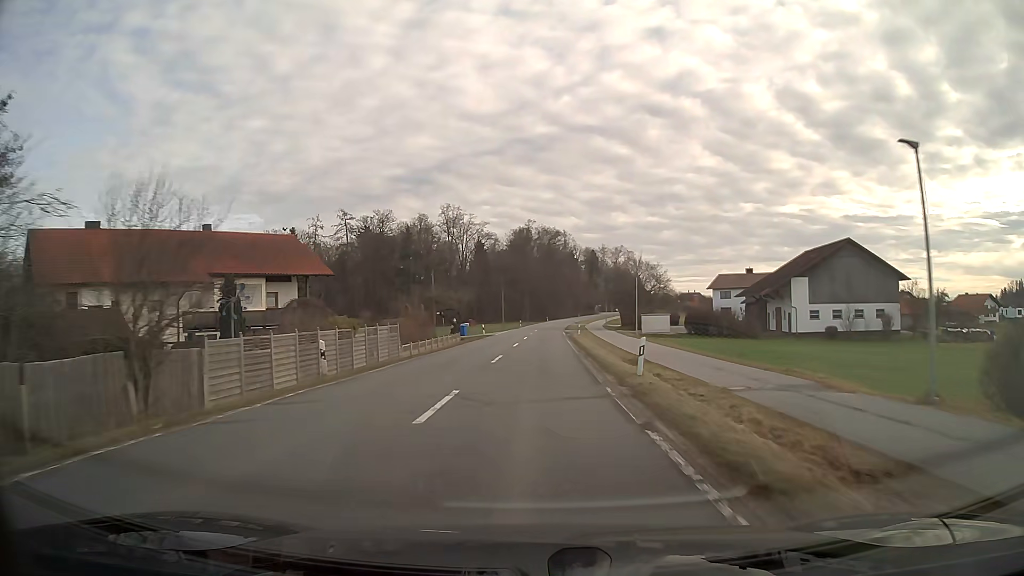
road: secondary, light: Day
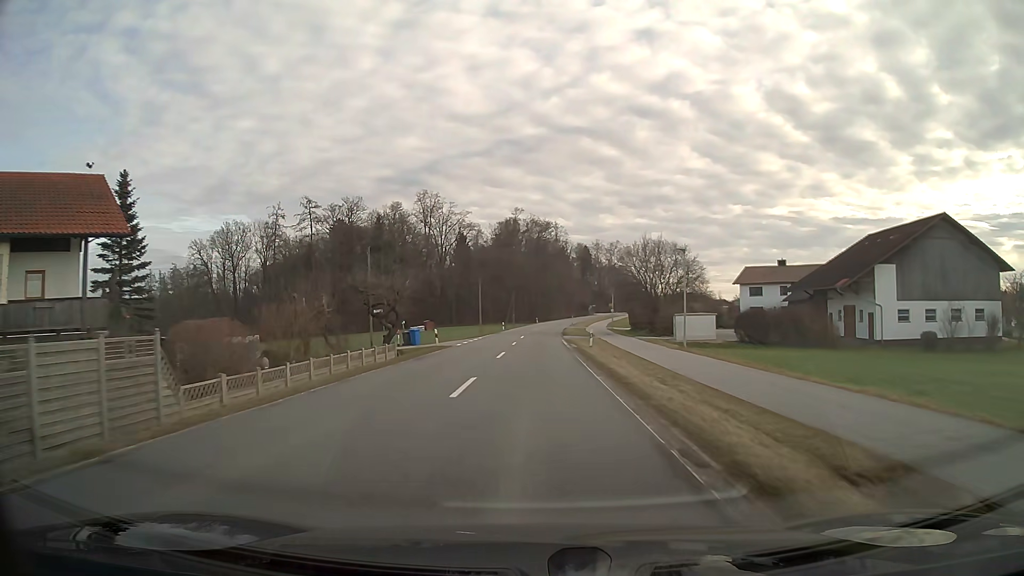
(+0.2, +21.5) m; +1°
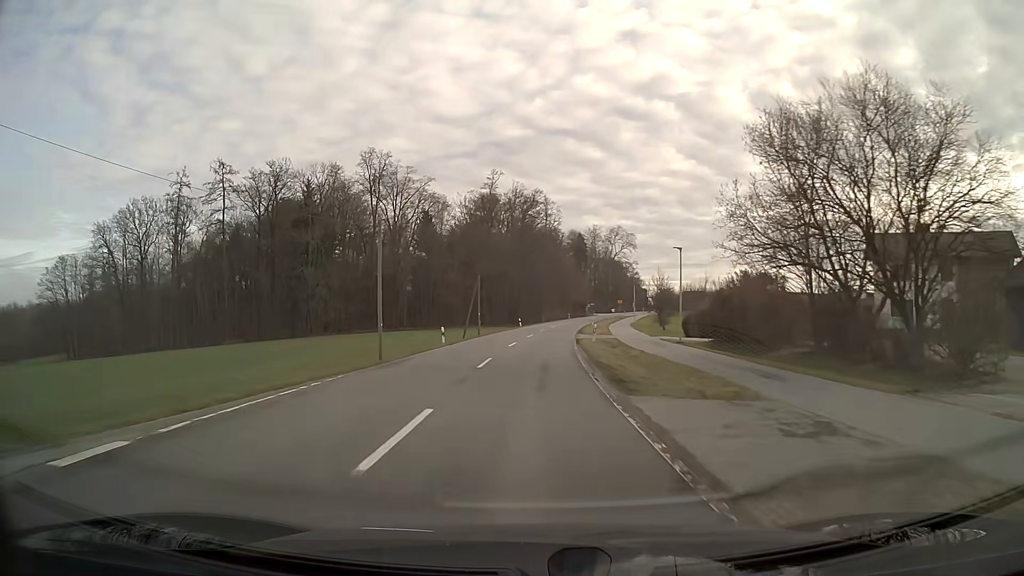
(+0.5, +42.4) m; +1°
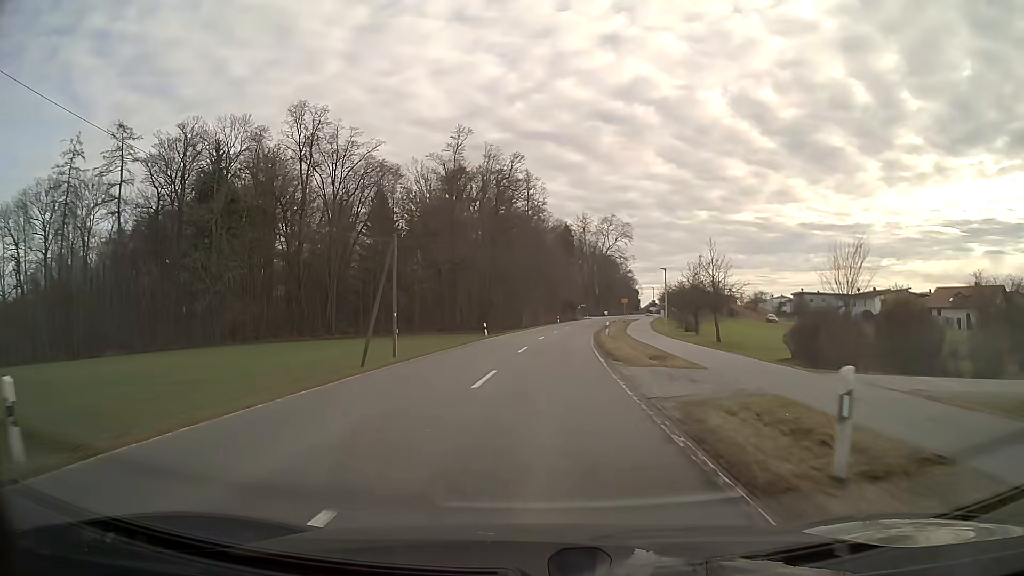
(+0.4, +29.7) m; +2°
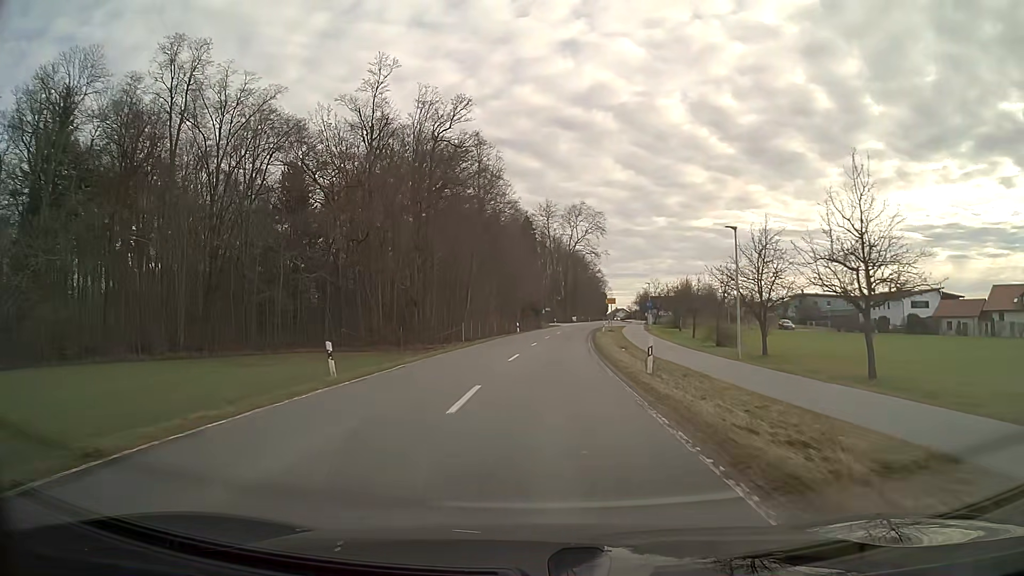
(+0.8, +27.5) m; +3°
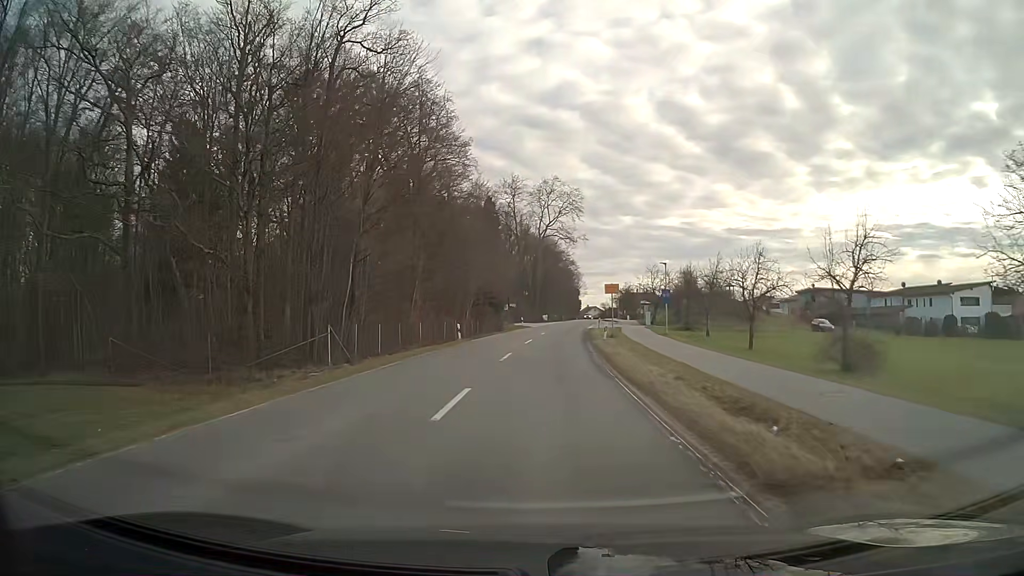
(+0.7, +25.2) m; +3°
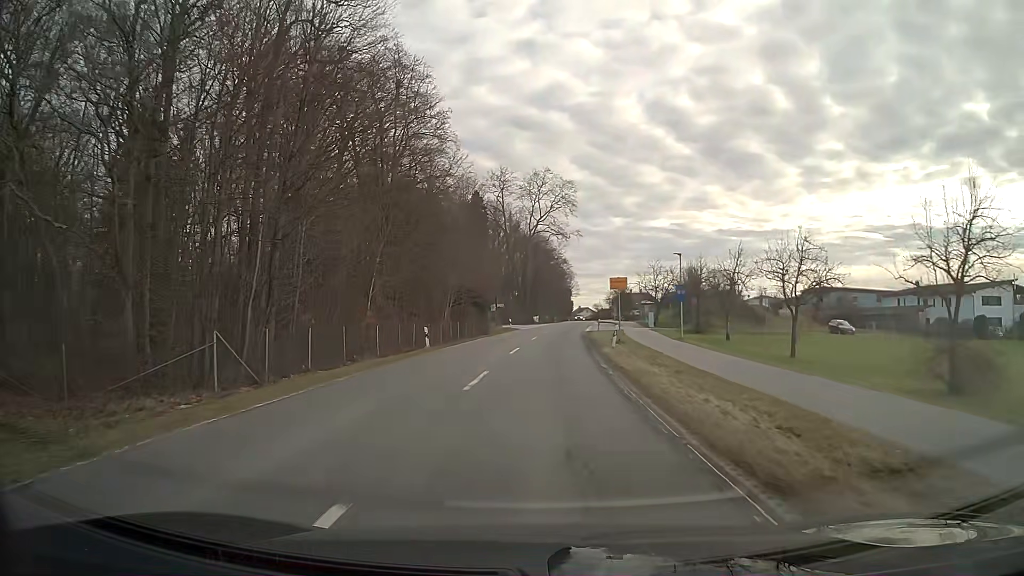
(+0.1, +7.7) m; +1°
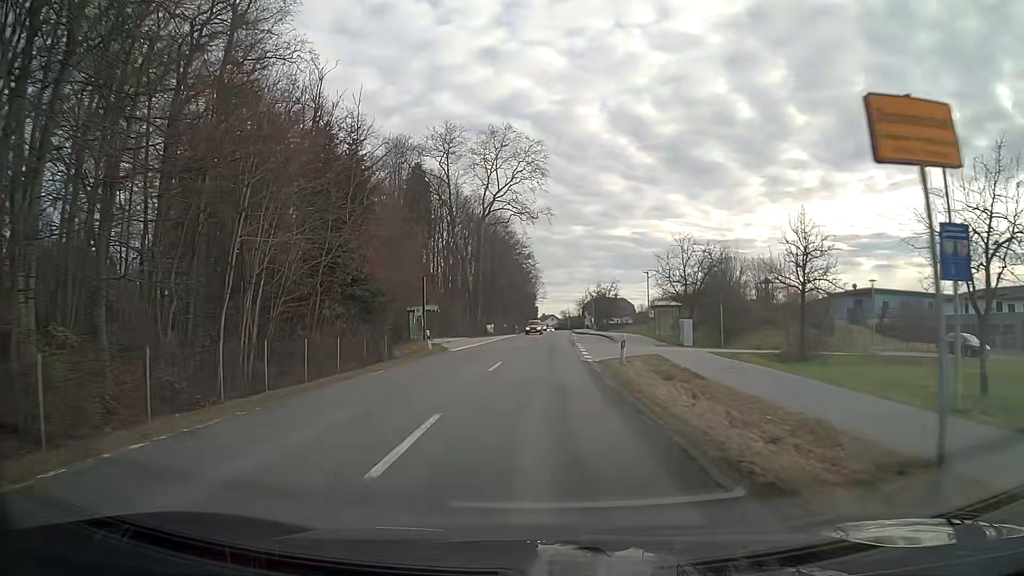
(+0.6, +30.0) m; +1°
(0, +10) (+1, +20) (+1, +30) (+2, +40) (+3, +50) (+4, +60) (+4, +70) (+5, +80) (+6, +90) (+7, +100) m
